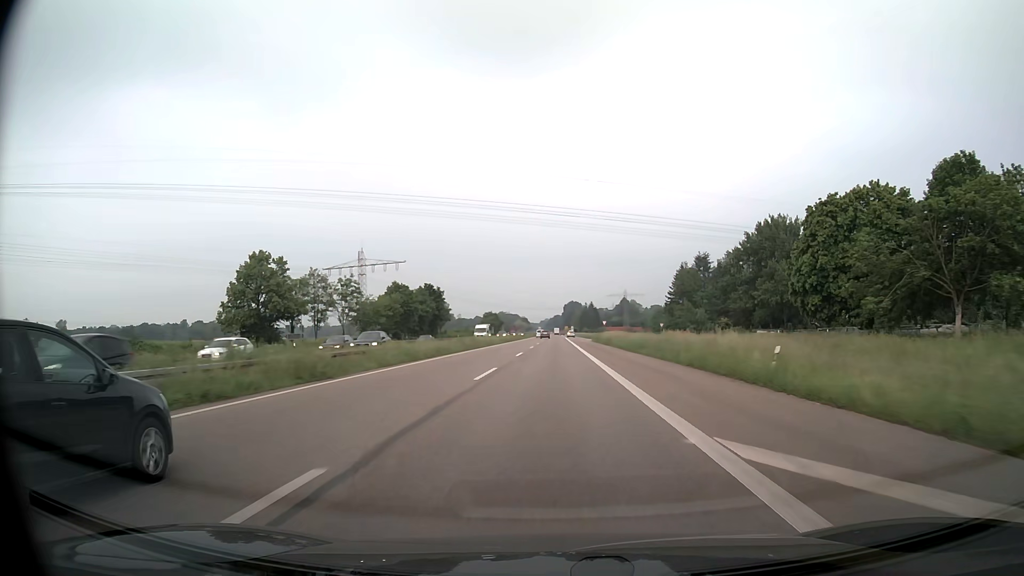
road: trunk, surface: asphalt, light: Day
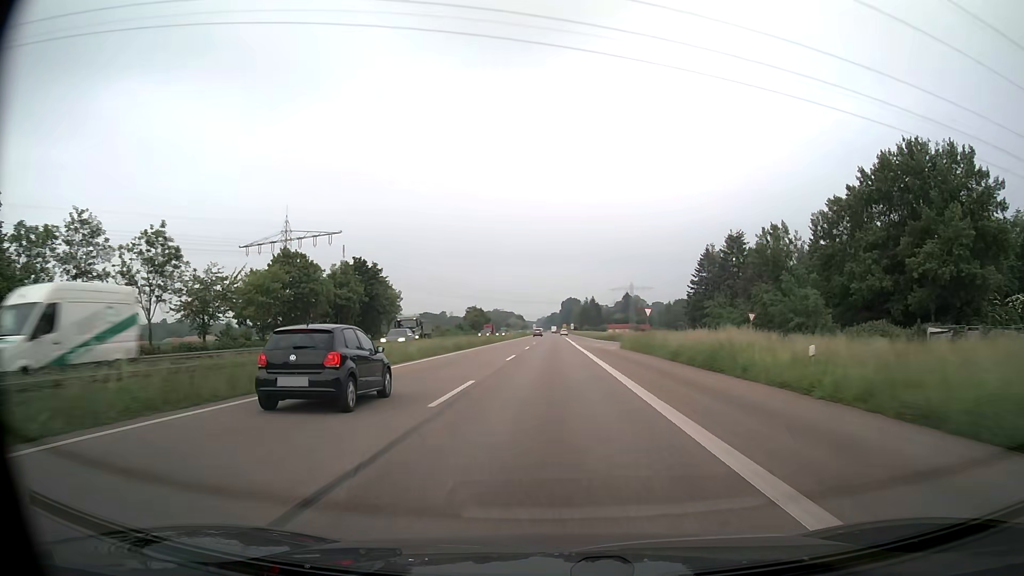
(+0.1, +43.8) m; 0°
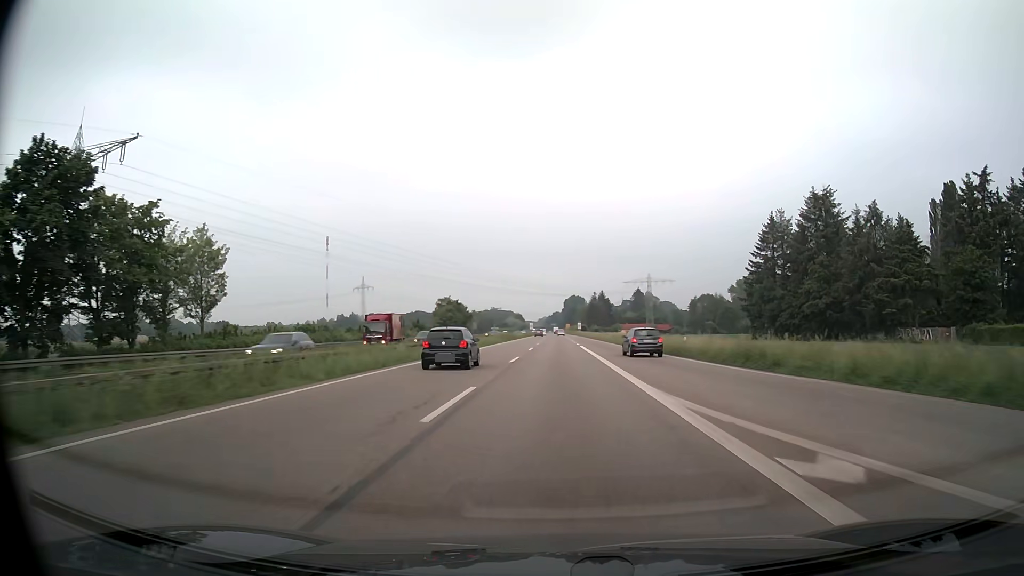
(-0.2, +57.1) m; 0°
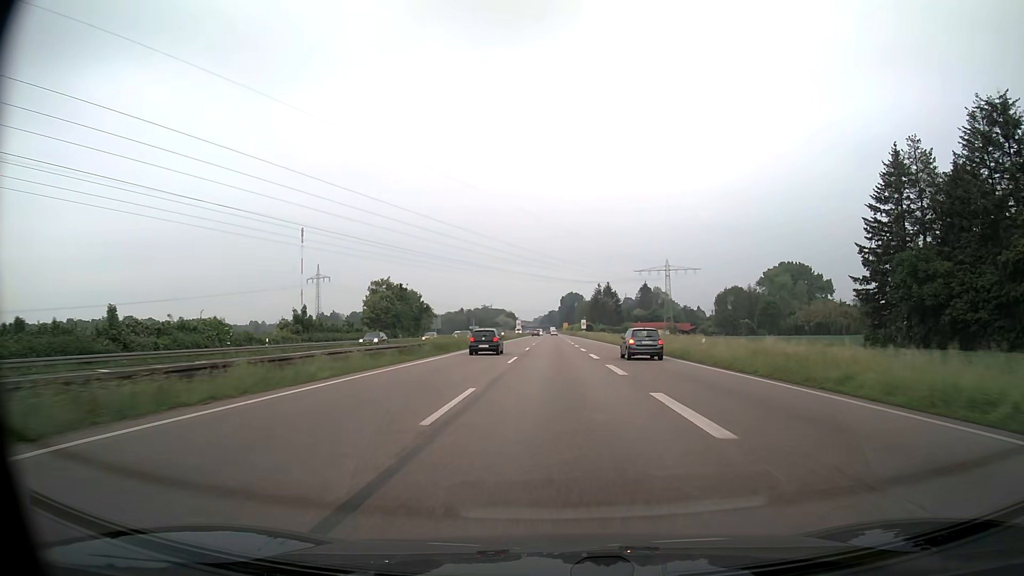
(0.0, +55.5) m; 0°
(0, +10) (0, +20) (0, +30) (0, +40) (0, +50) (0, +60) (0, +70) (0, +80) (0, +90) (0, +100) m
